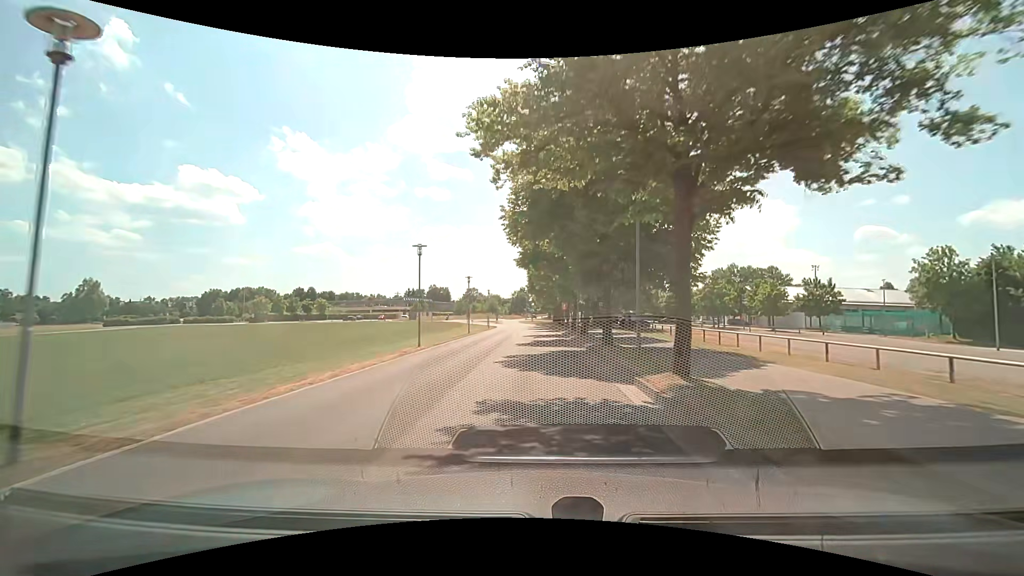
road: tertiary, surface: asphalt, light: Day
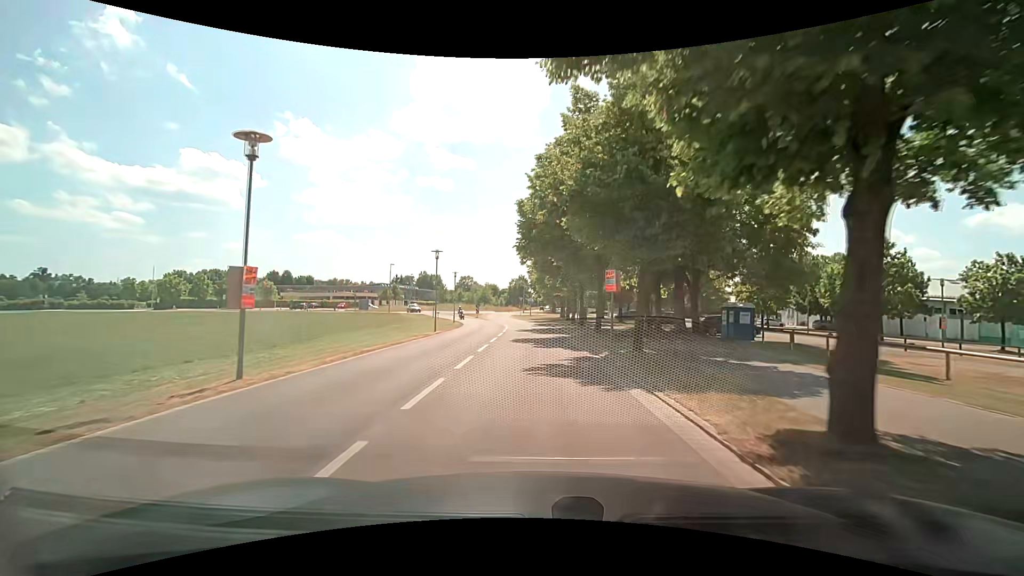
(+0.3, +34.1) m; +1°
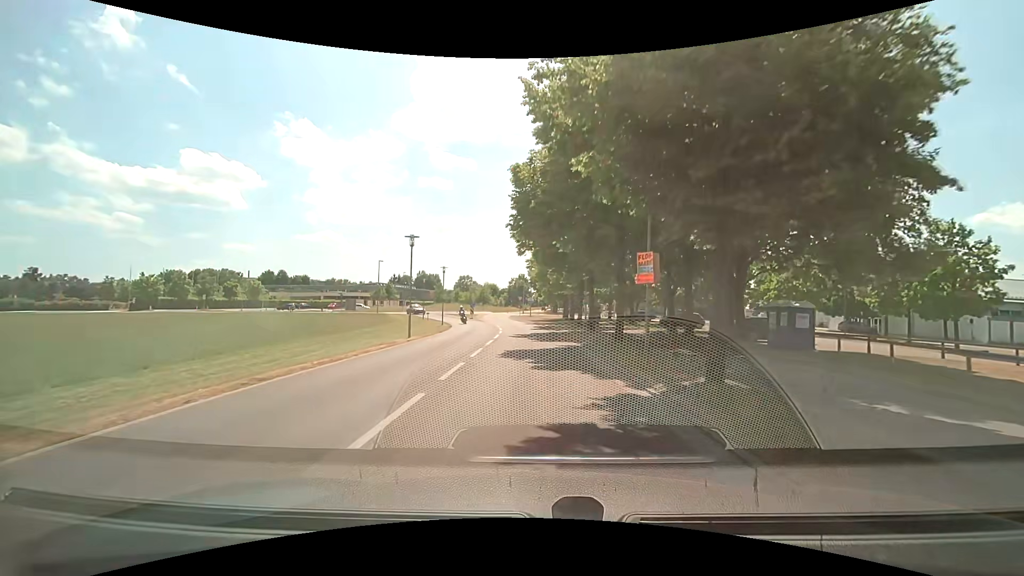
(-0.1, +6.3) m; -1°
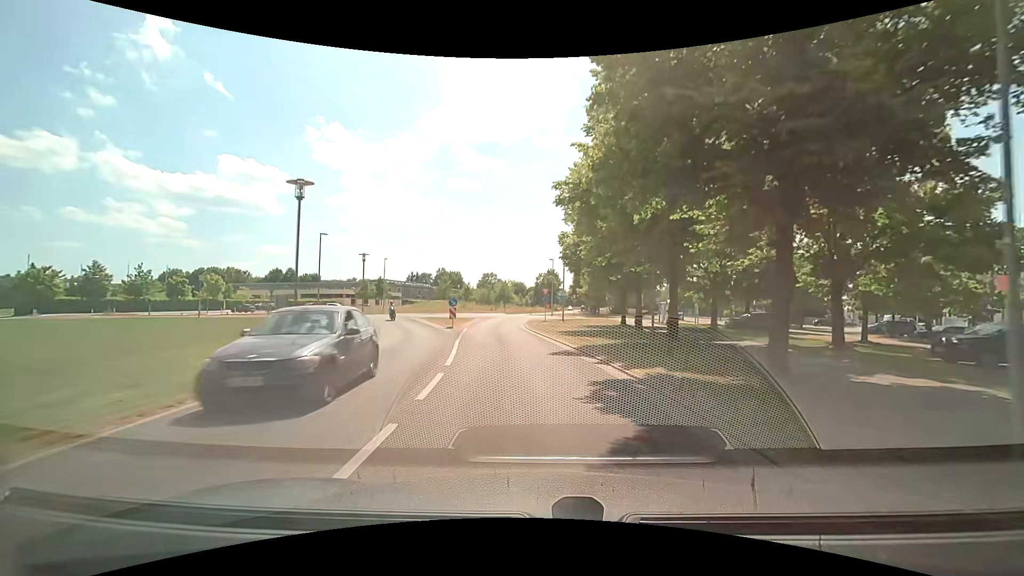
(-0.4, +29.8) m; -4°
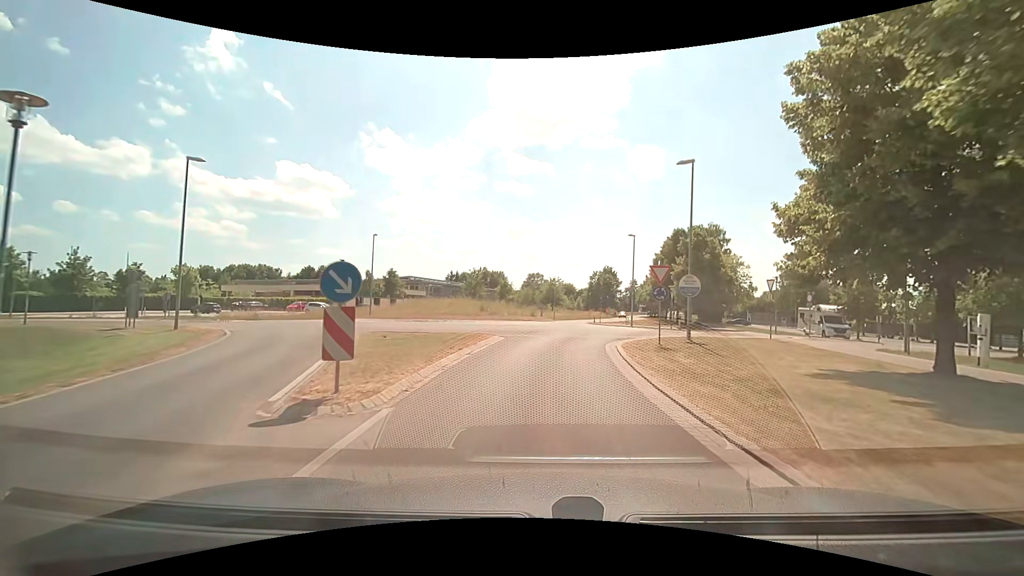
(-1.8, +26.0) m; -6°
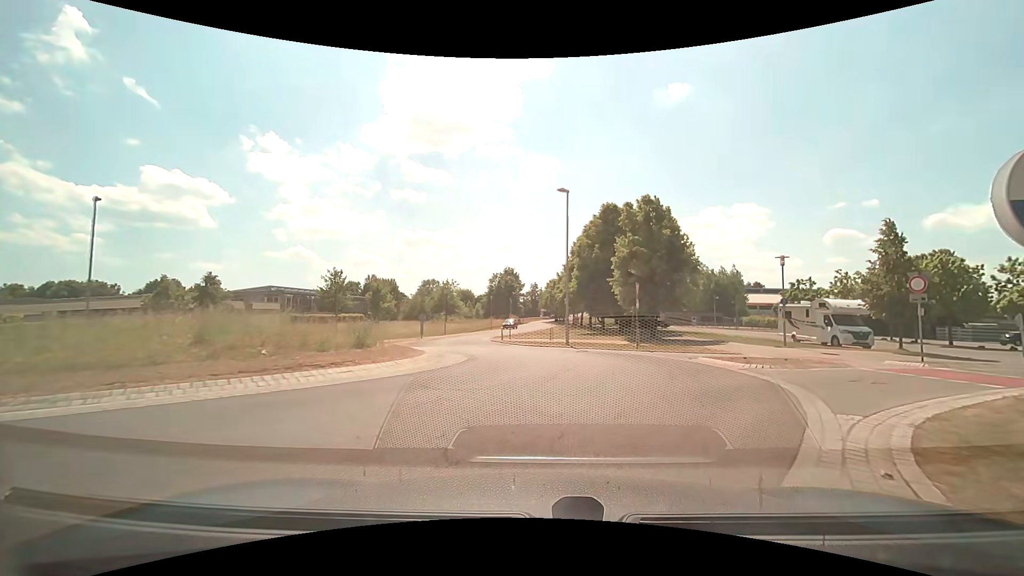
(+1.4, +19.4) m; +12°
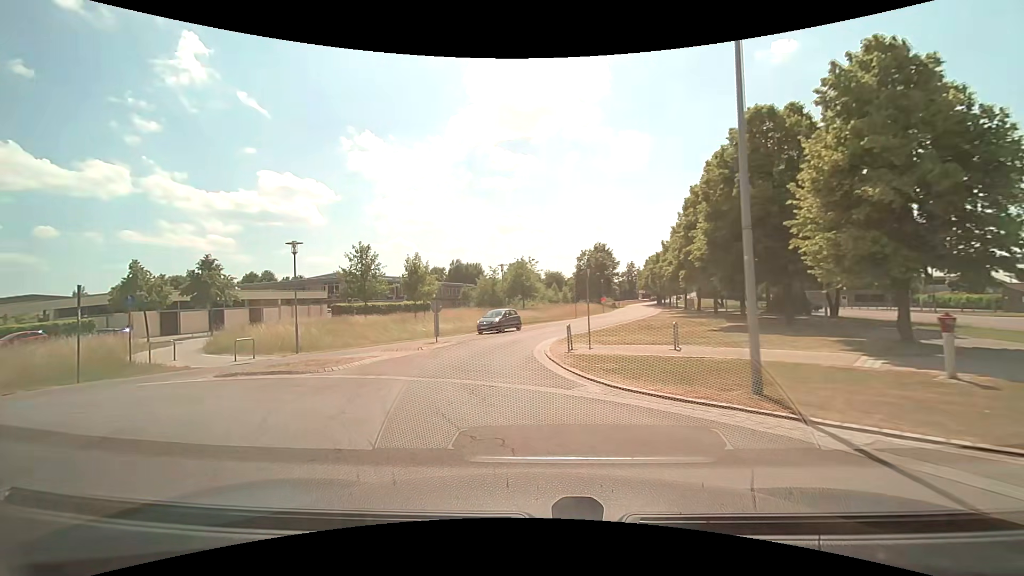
(+0.2, +17.1) m; -10°
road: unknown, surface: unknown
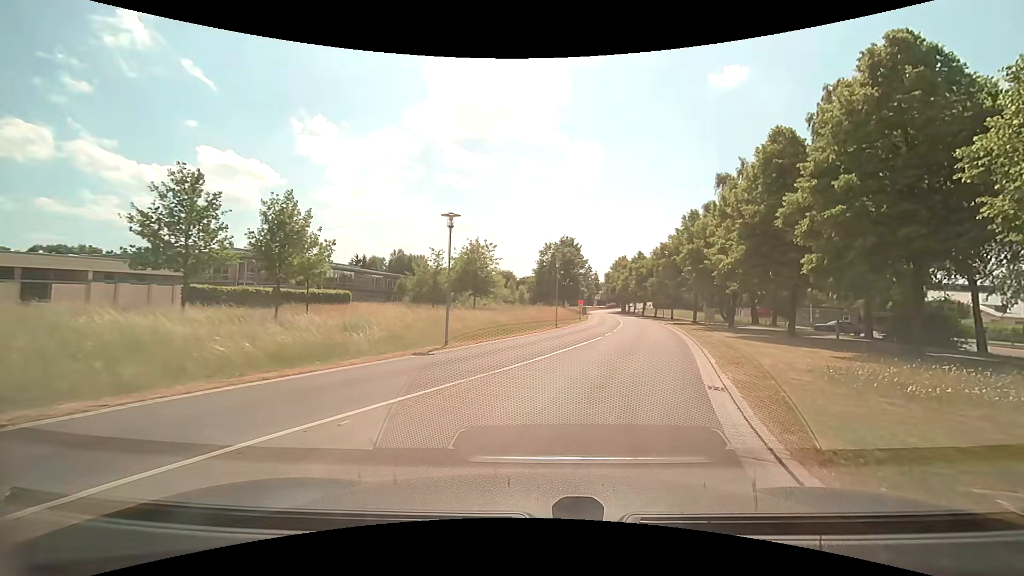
(-1.9, +20.1) m; +4°
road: tertiary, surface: asphalt
(+1, +10) (+4, +20) (+6, +29) (+9, +39) (+10, +49) (+12, +59) (+13, +69) (+15, +79) (+16, +88) (+17, +98) m
